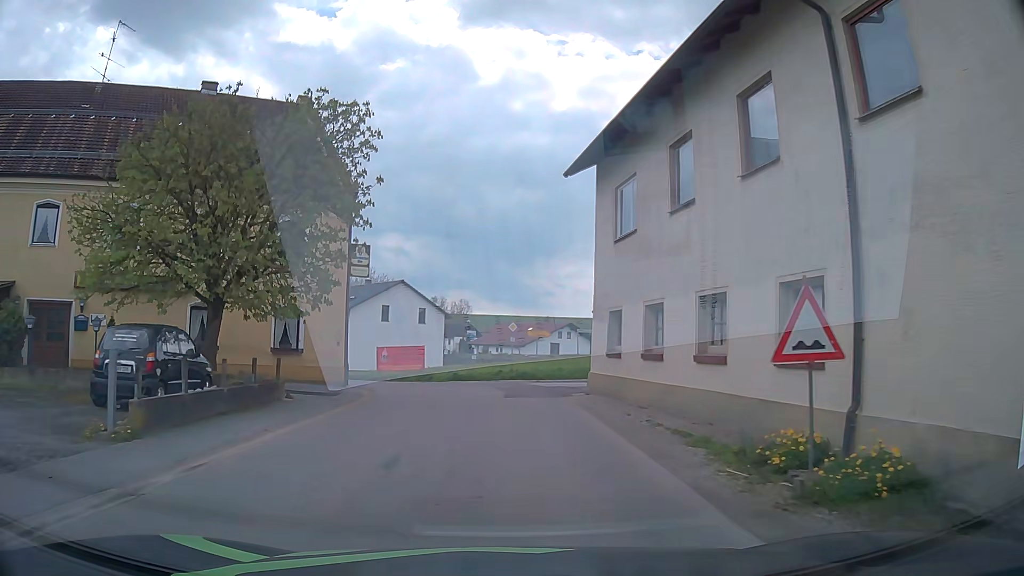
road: tertiary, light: Day
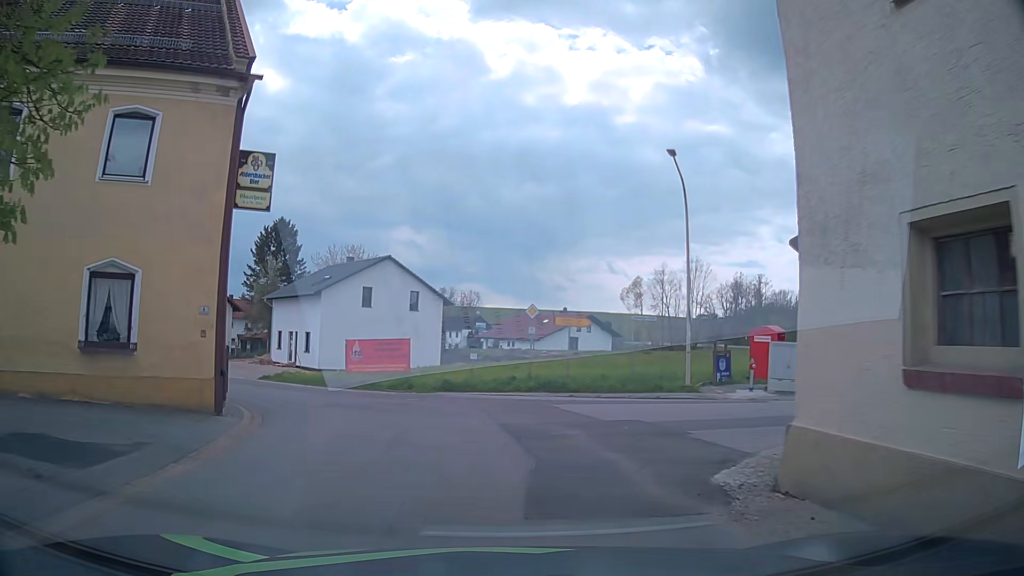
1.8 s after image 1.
(-0.3, +12.6) m; -2°
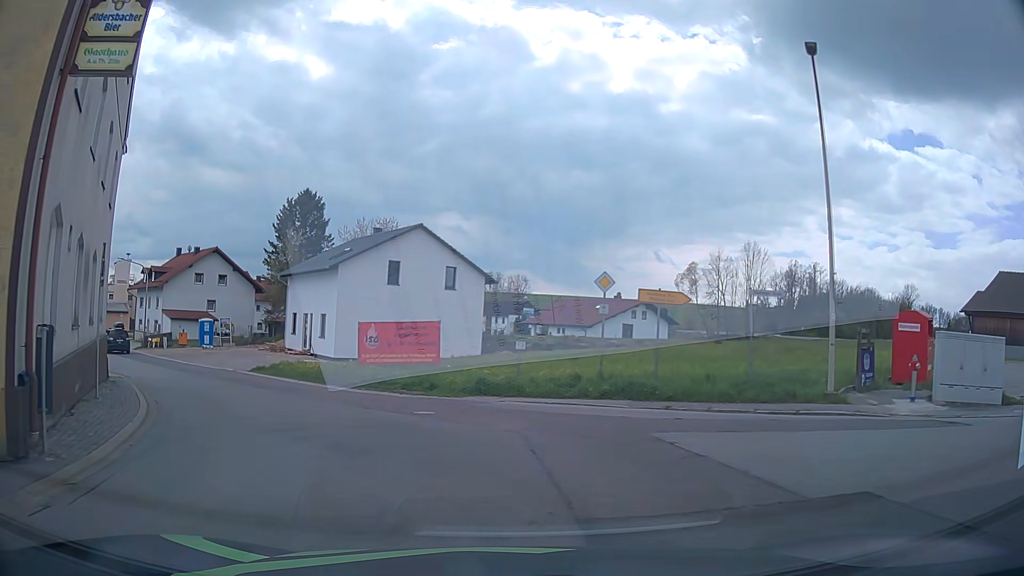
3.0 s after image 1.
(-0.2, +7.5) m; -3°
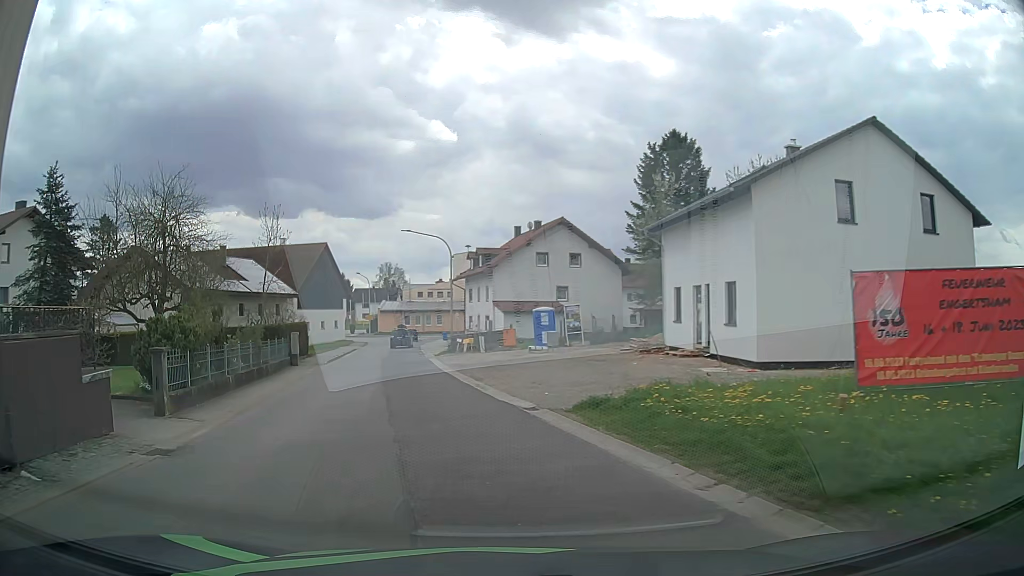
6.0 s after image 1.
(-4.8, +17.6) m; -34°
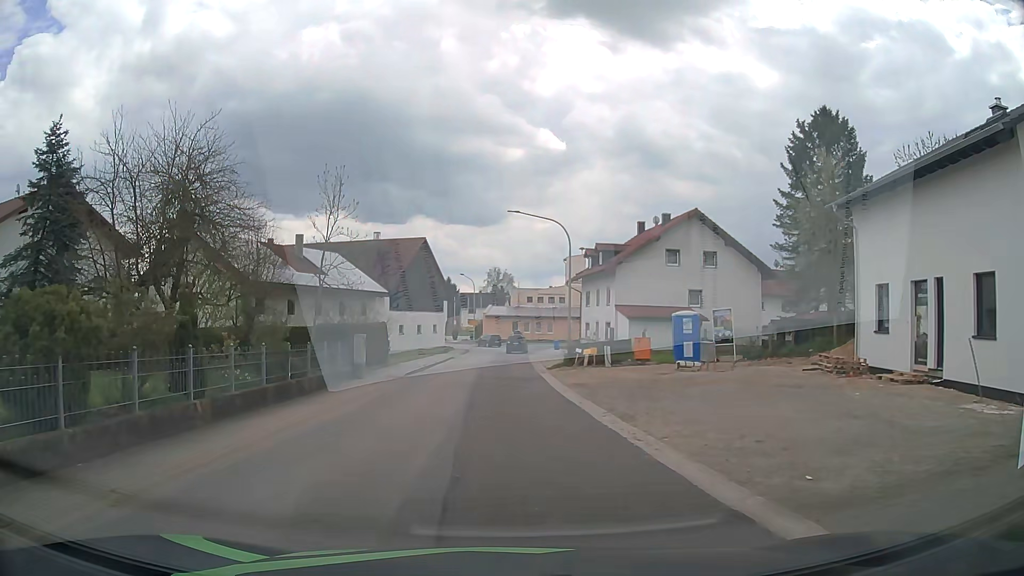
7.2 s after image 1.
(-0.7, +8.3) m; -9°
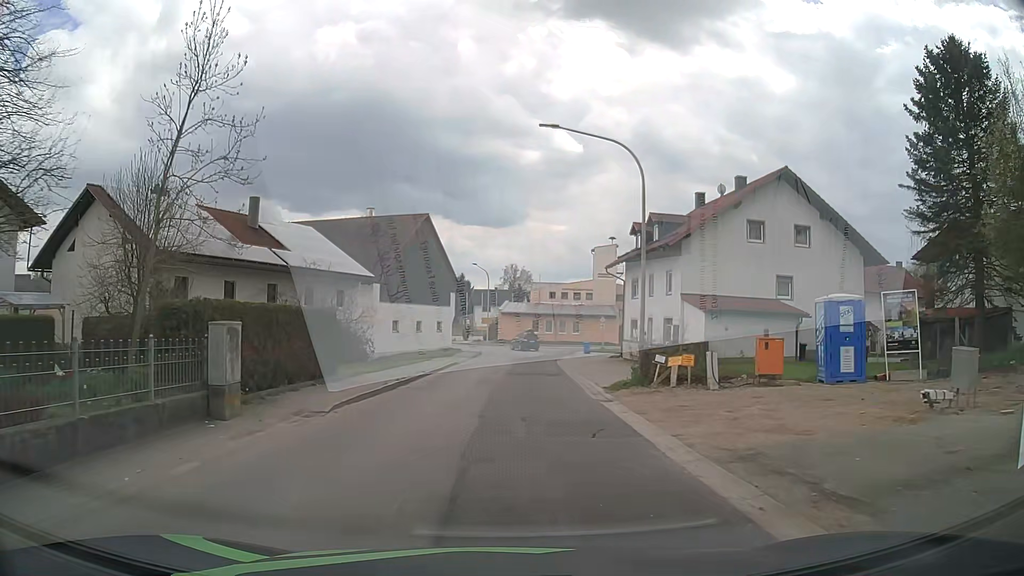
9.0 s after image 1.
(-0.1, +13.4) m; 0°
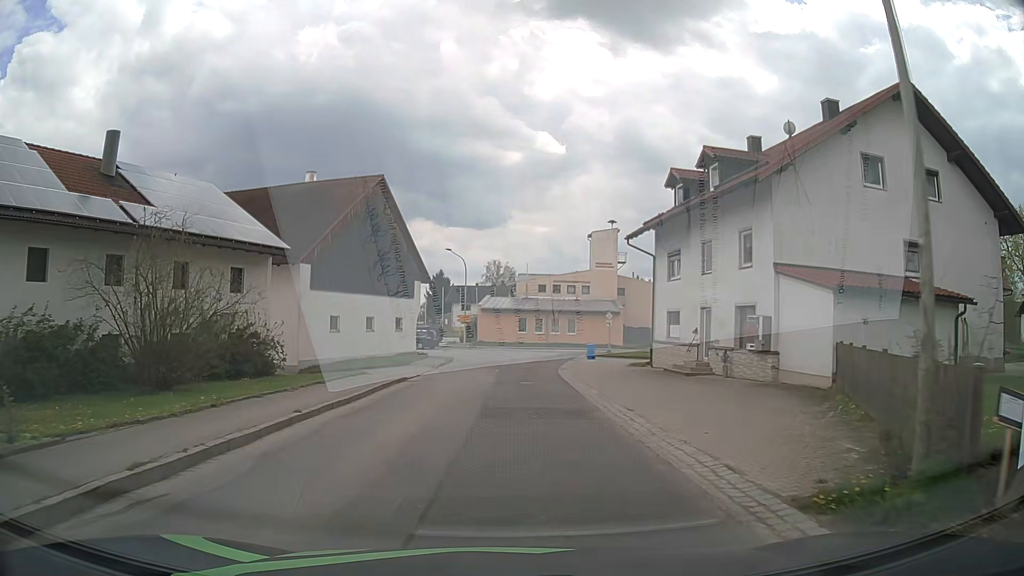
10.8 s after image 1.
(0.0, +14.2) m; +1°
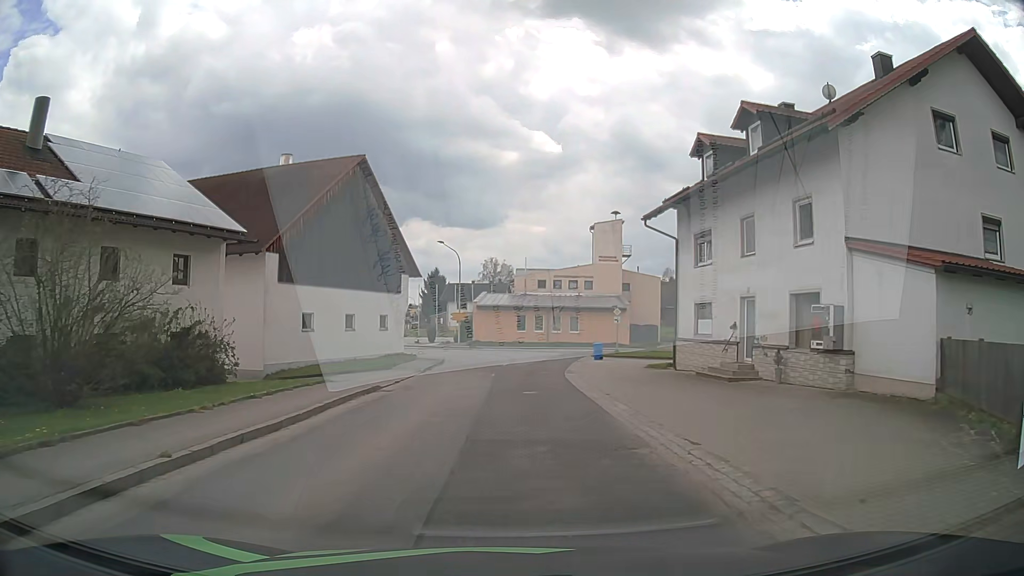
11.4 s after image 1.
(0.0, +4.9) m; 0°
(0, +10) (0, +20) (+1, +30) (+2, +40) (0, +50) (-5, +58) (-15, +62) (-24, +63) (-34, +64) (-44, +64) m
